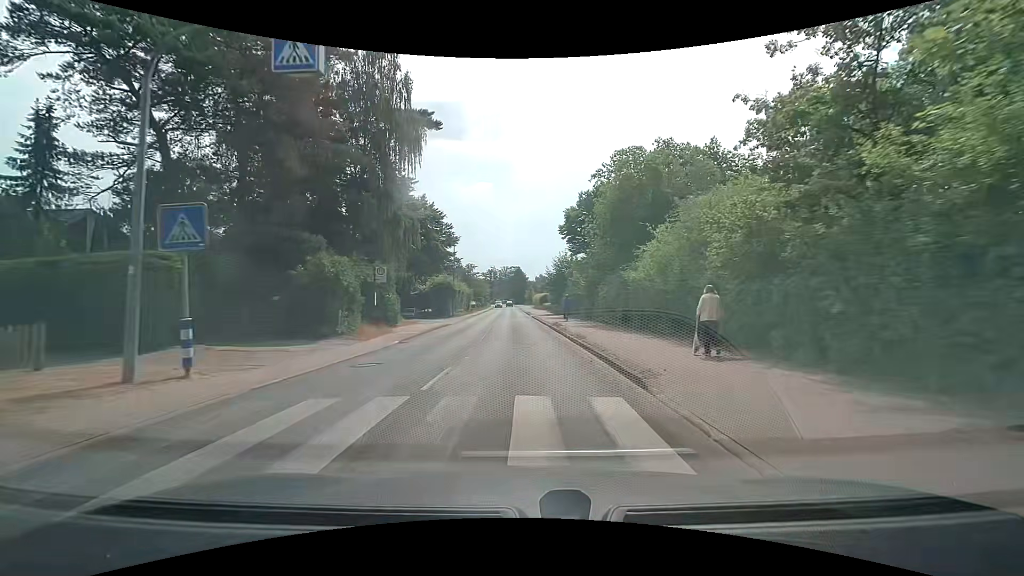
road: tertiary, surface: asphalt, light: Day
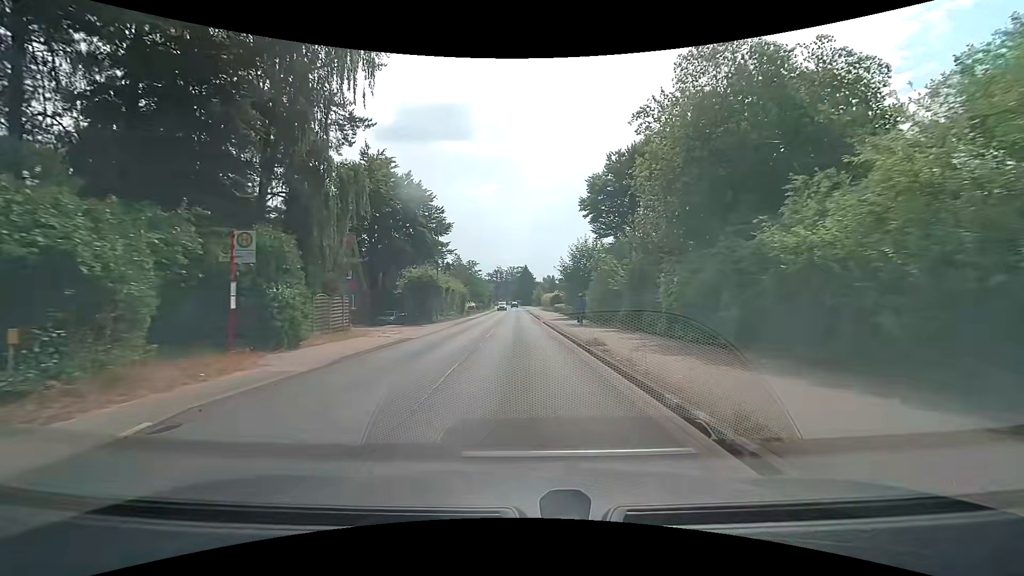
(0.0, +13.0) m; -1°
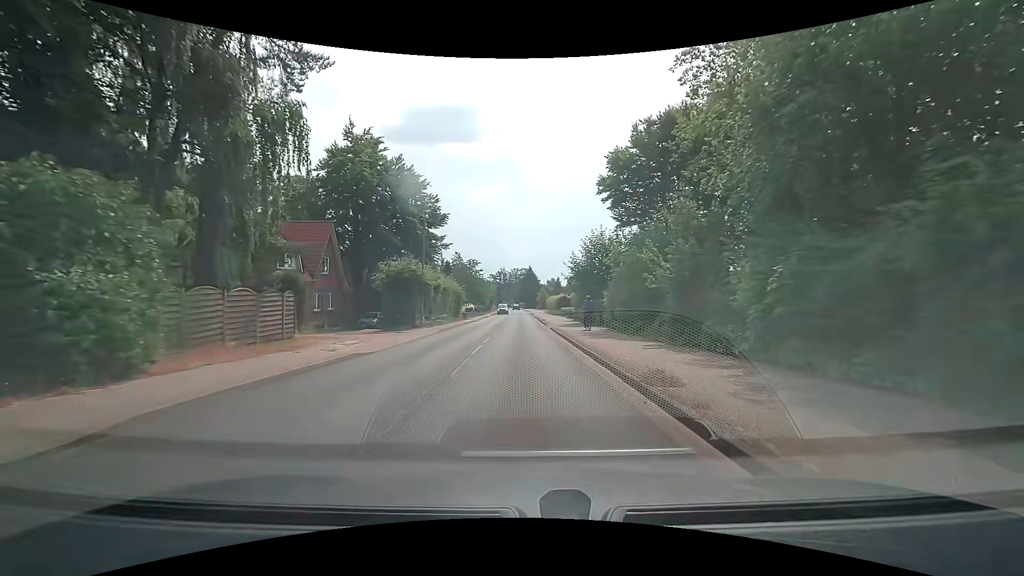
(0.0, +6.9) m; 0°
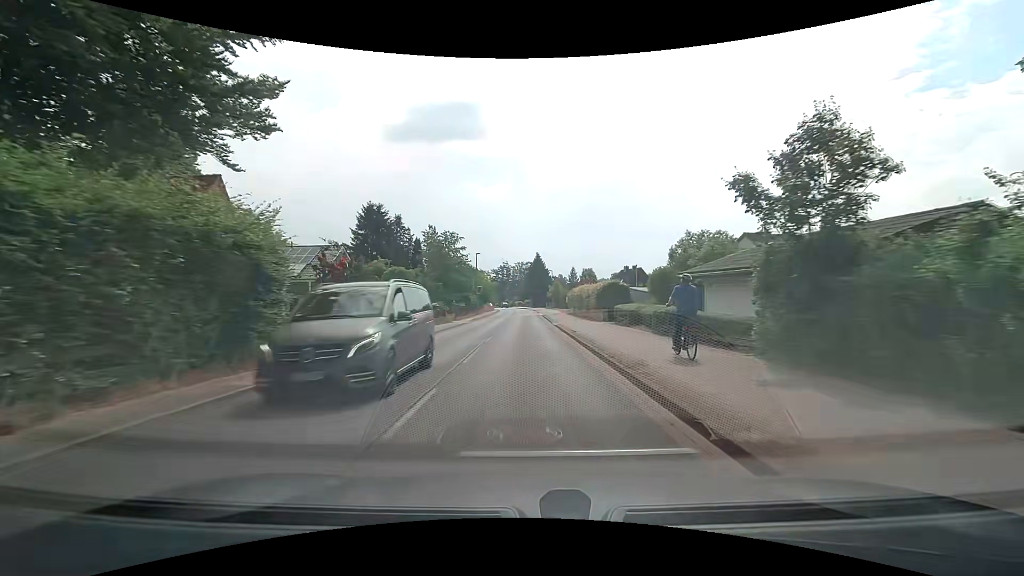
(-0.1, +37.0) m; 0°
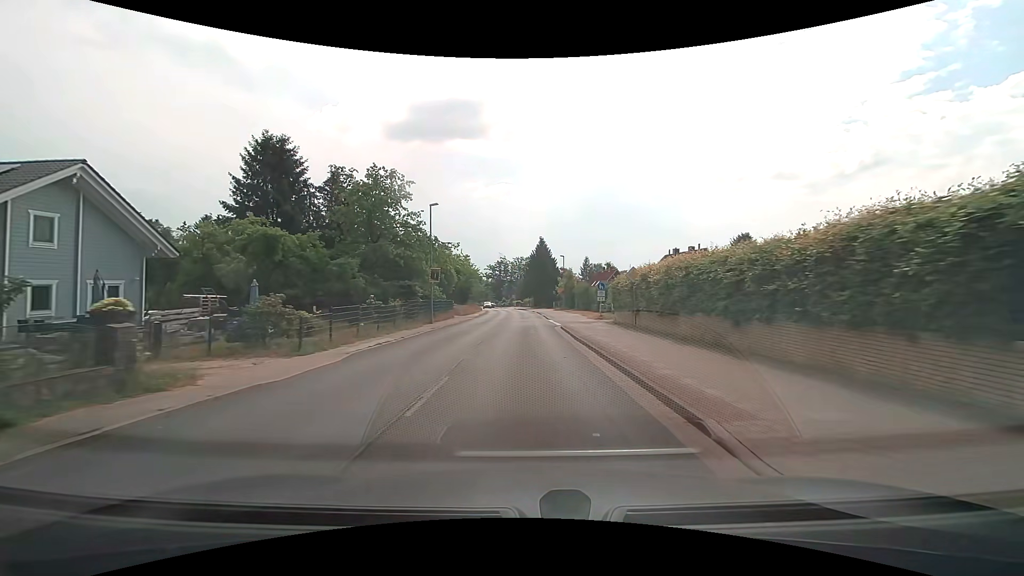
(+0.1, +30.4) m; 0°
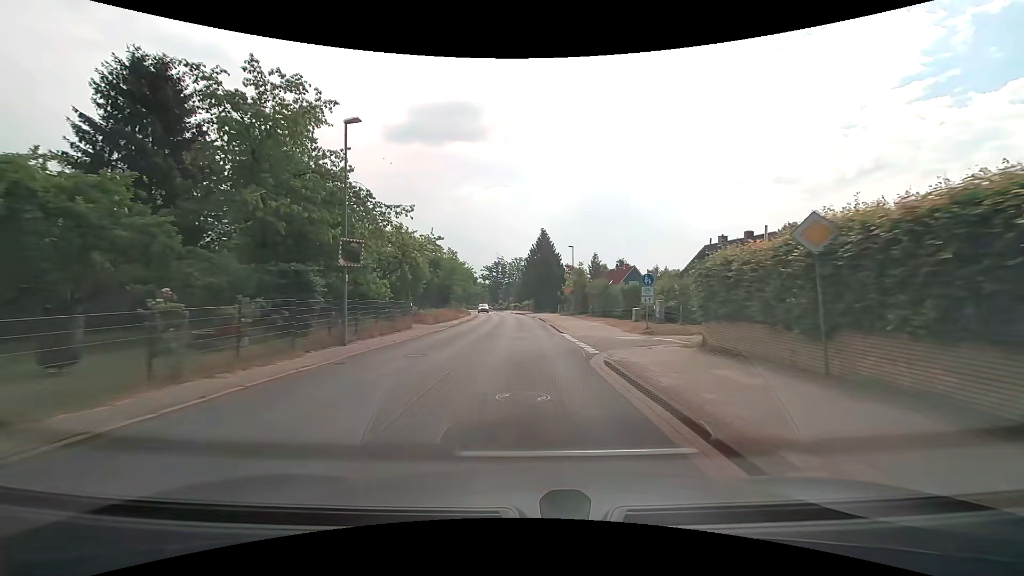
(+0.2, +15.2) m; +1°
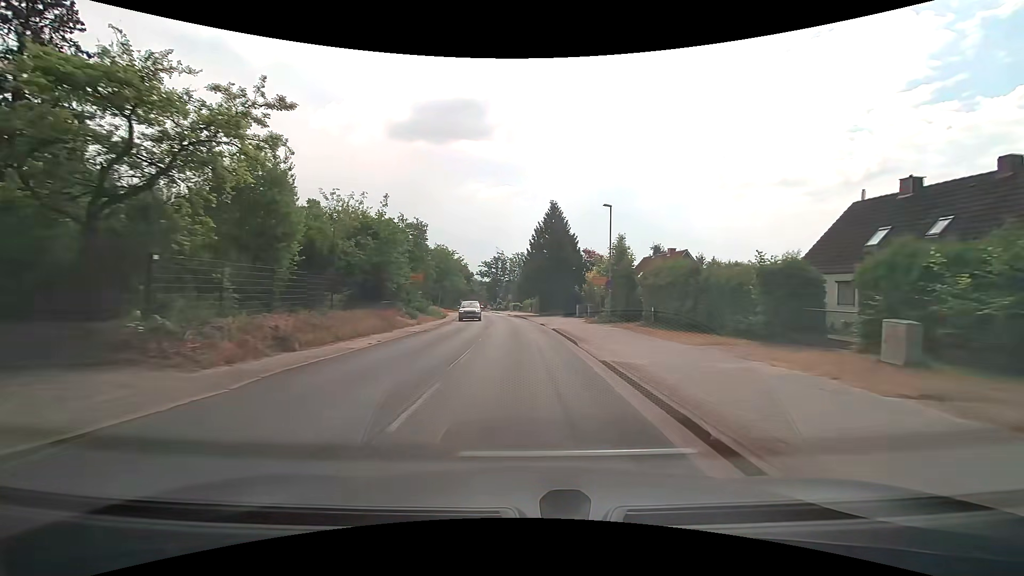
(-0.1, +22.8) m; 0°
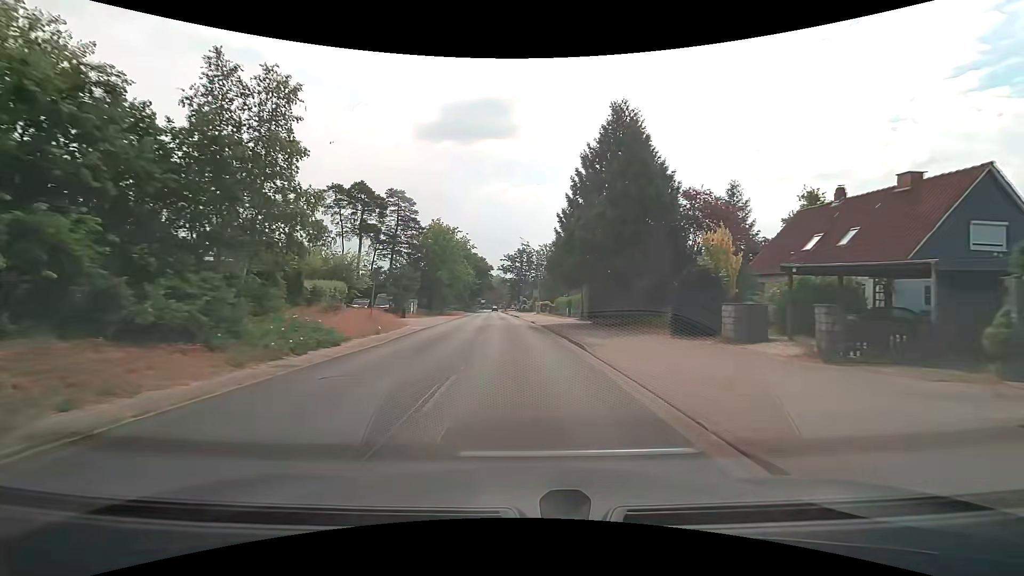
(-0.6, +30.4) m; -3°
(0, +10) (0, +20) (-1, +30) (-1, +40) (-2, +50) (-3, +60) (-3, +70) (-4, +80) (-5, +90) (-5, +100) m
